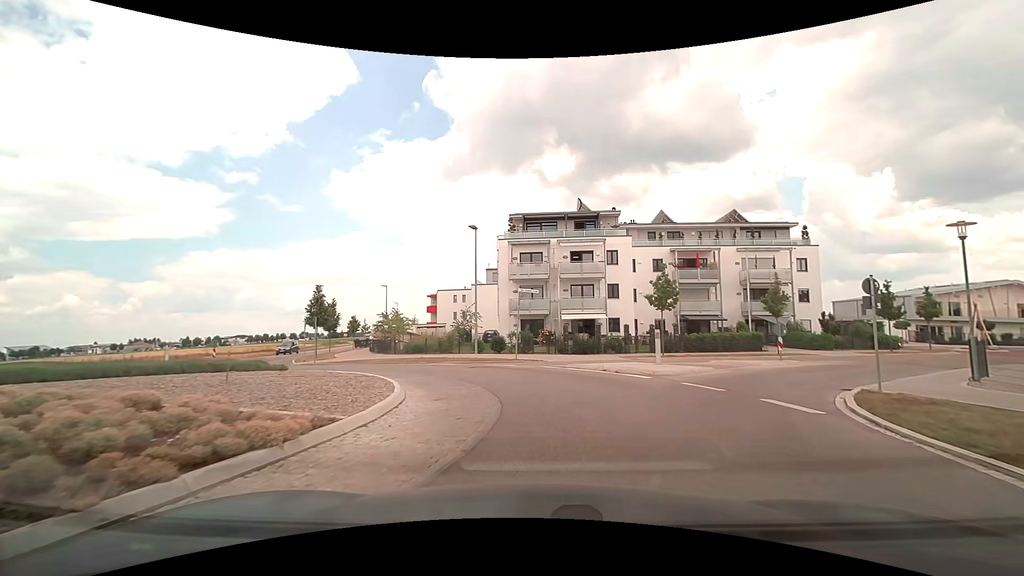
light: Day
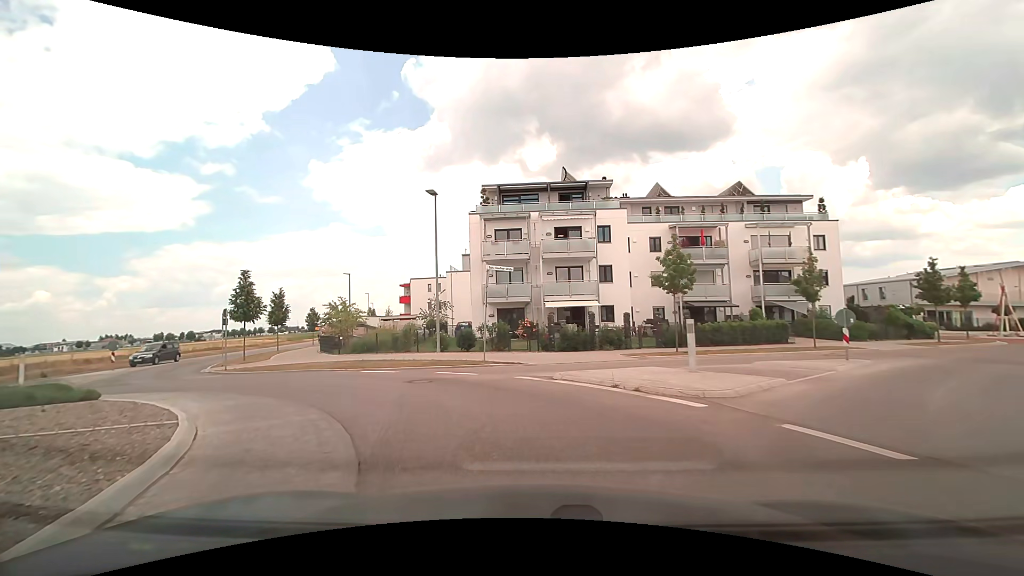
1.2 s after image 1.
(+0.3, +6.6) m; +2°
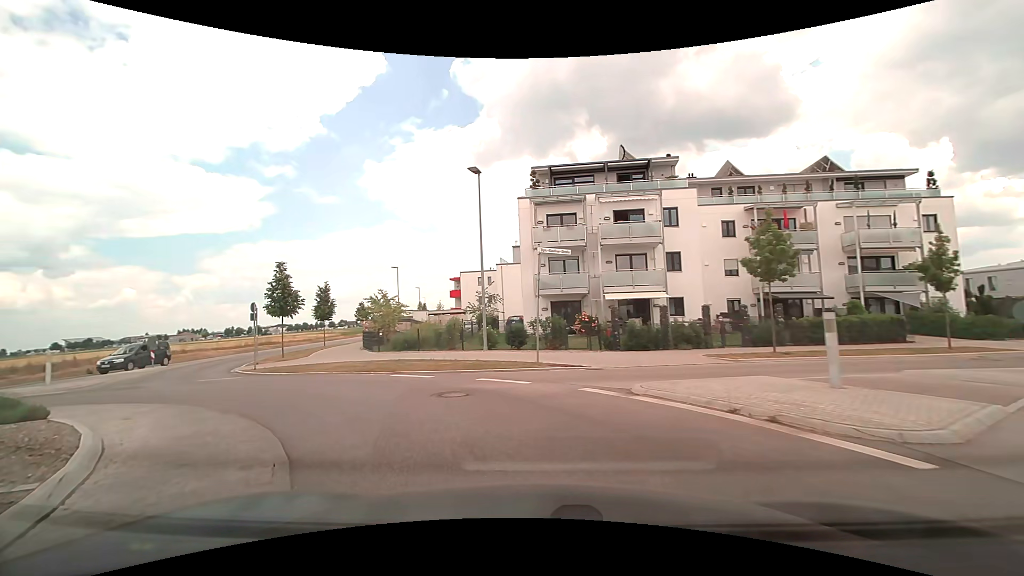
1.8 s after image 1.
(-0.1, +3.1) m; -5°
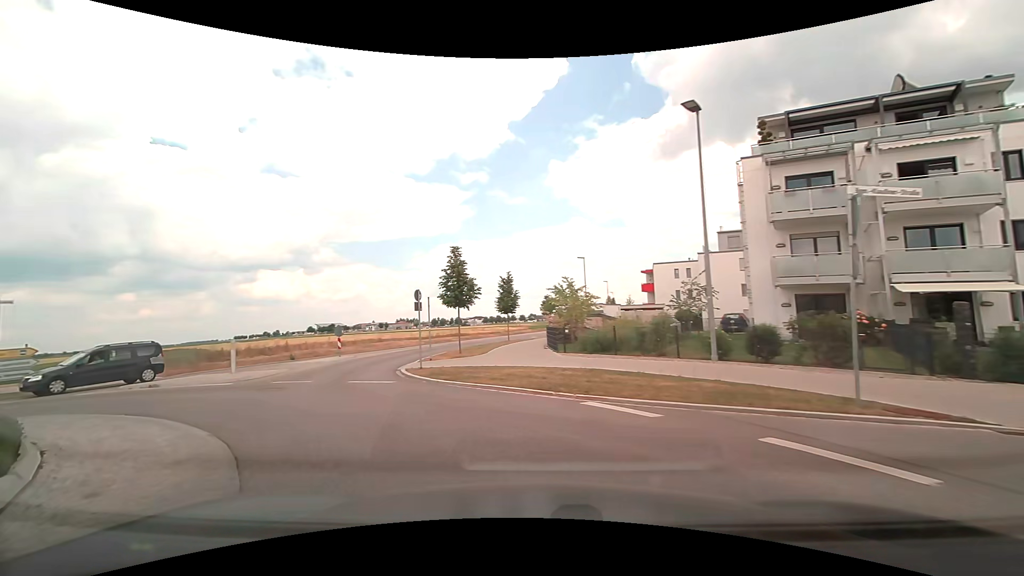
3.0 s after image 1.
(-1.1, +5.7) m; -22°
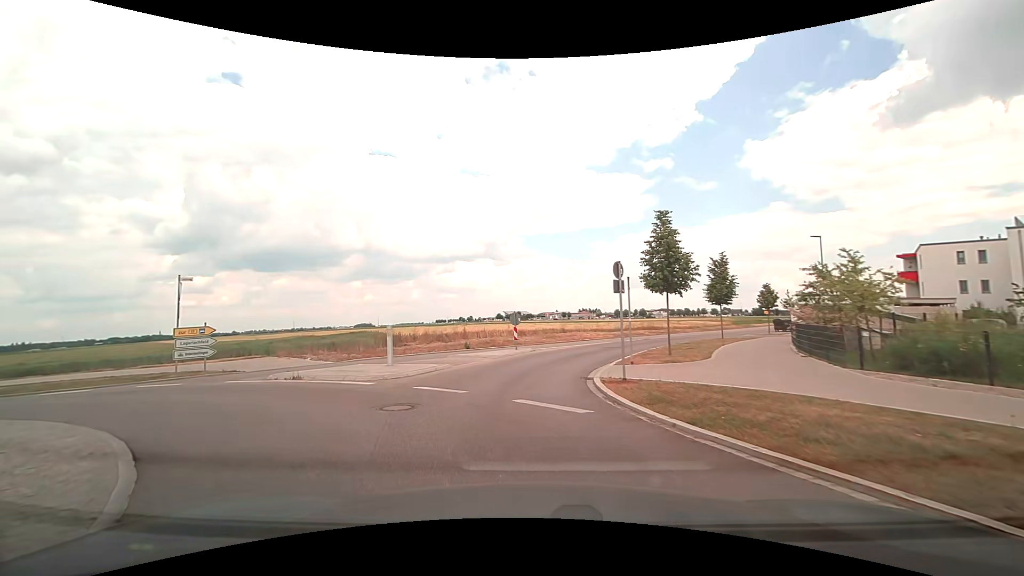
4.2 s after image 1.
(-1.2, +6.0) m; -21°
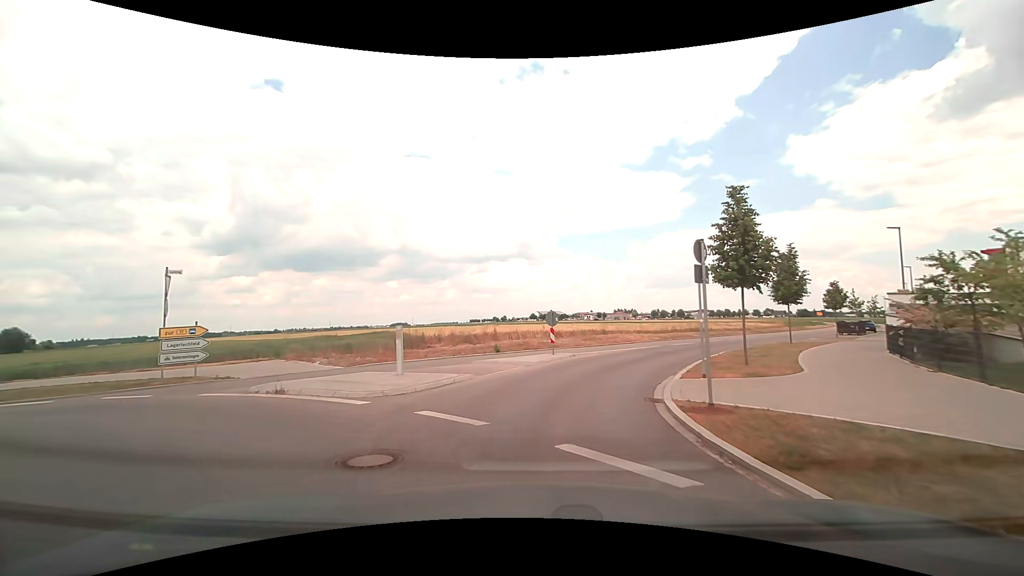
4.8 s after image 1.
(-0.1, +3.2) m; -4°
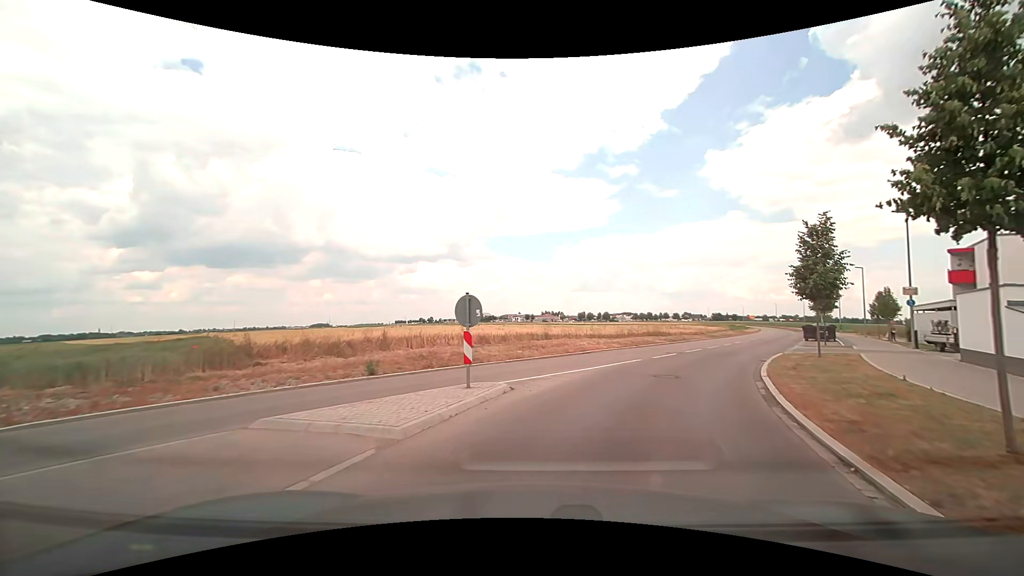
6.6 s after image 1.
(+0.4, +10.6) m; +9°
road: tertiary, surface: asphalt
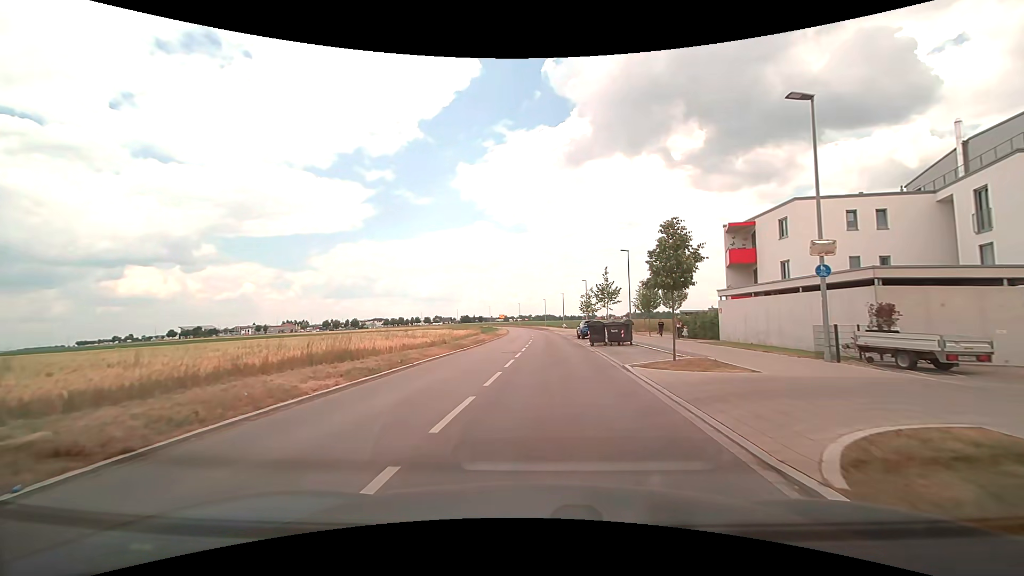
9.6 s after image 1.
(+6.2, +21.4) m; +27°
(0, +10) (+1, +20) (+1, +30) (+1, +40) (+1, +50) (+1, +60) (+1, +70) (+1, +80) (0, +90) (0, +100) m
